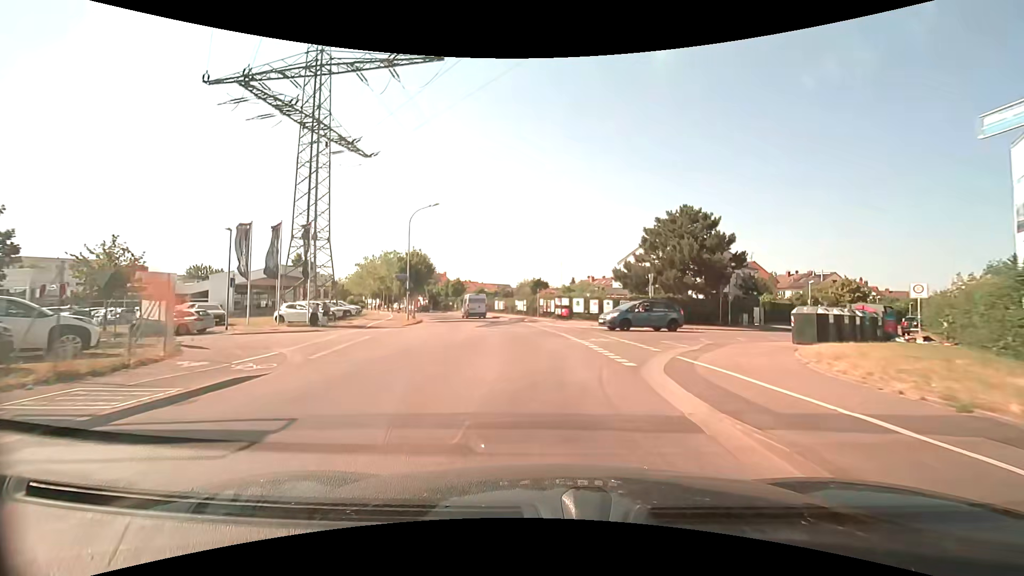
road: tertiary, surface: asphalt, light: Day
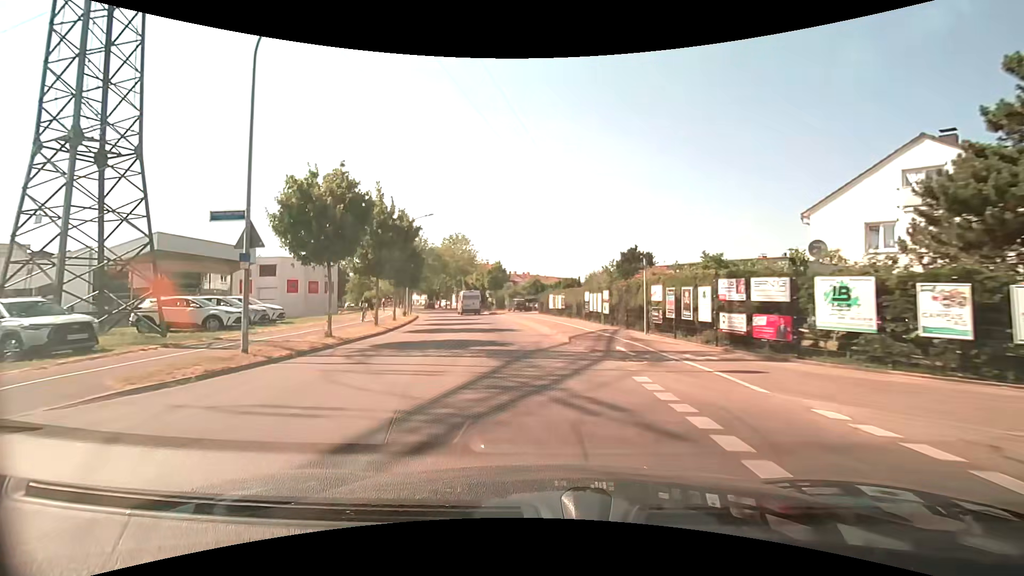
(-1.4, +27.5) m; -7°
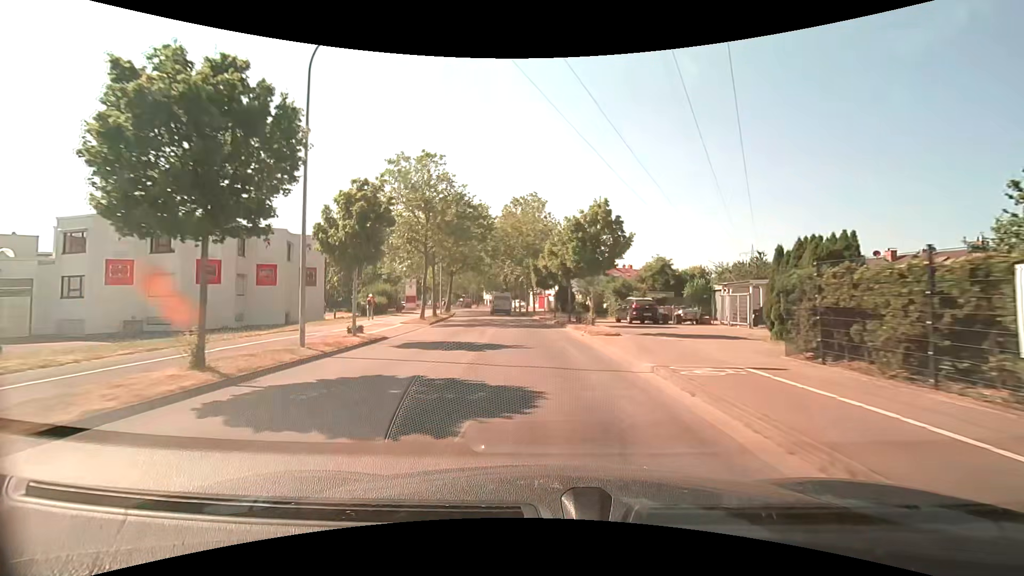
(-3.4, +32.5) m; -11°
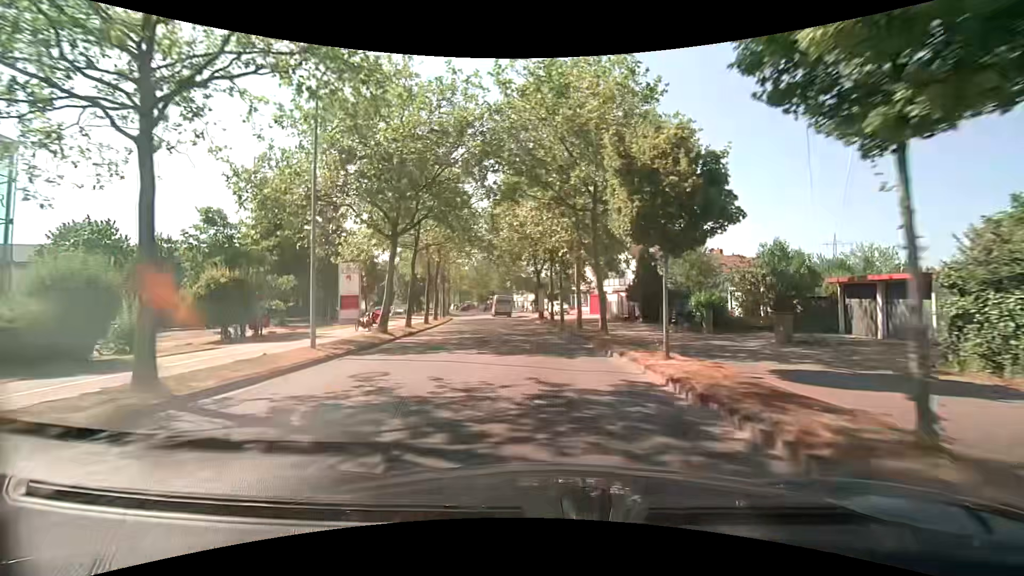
(-1.4, +32.2) m; -4°
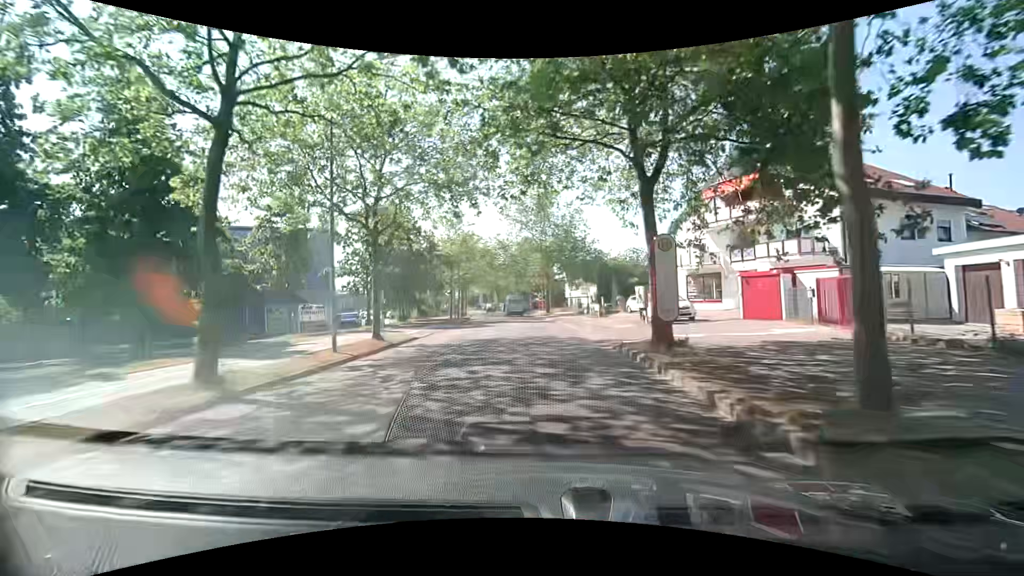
(-1.7, +32.5) m; -6°
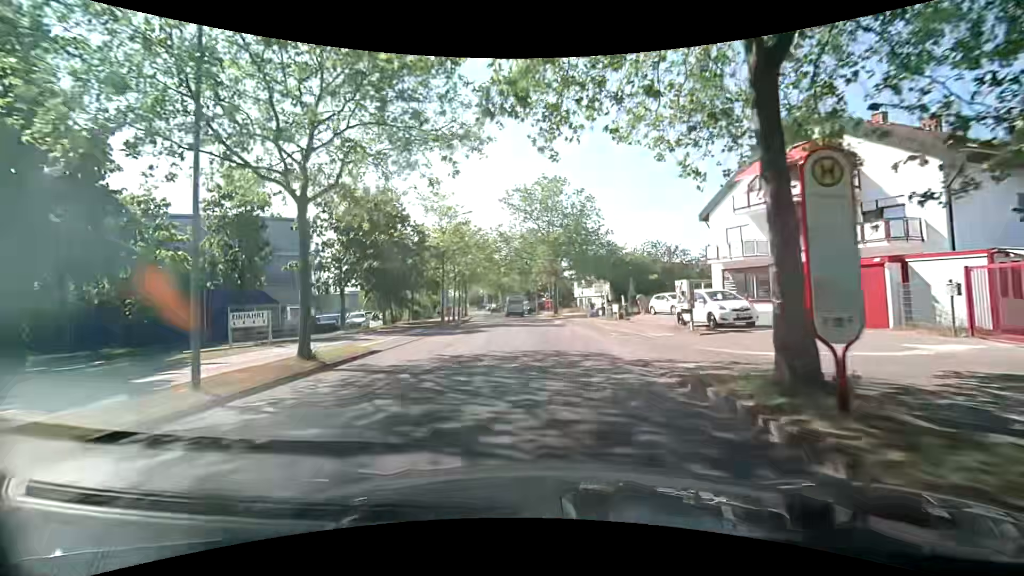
(0.0, +6.4) m; -1°
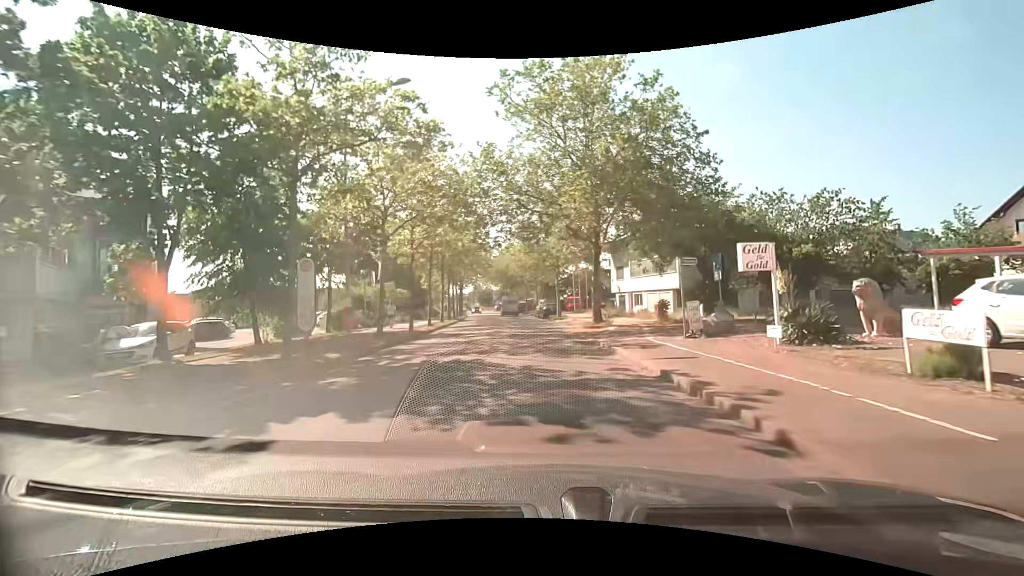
(-0.7, +24.6) m; -2°
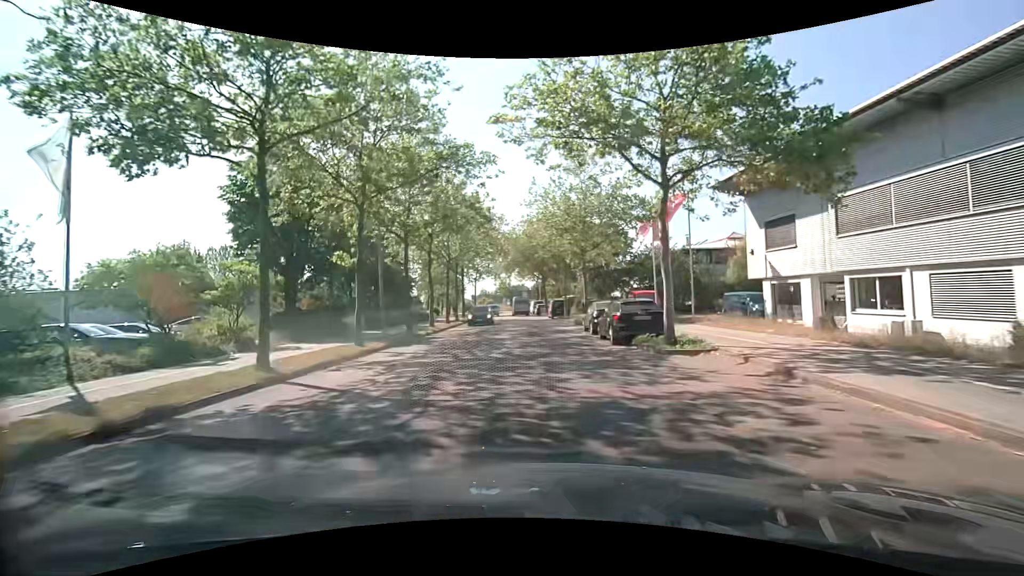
(-0.9, +29.3) m; -4°
(0, +10) (0, +20) (-1, +30) (-2, +40) (-2, +50) (-3, +60) (-4, +70) (-5, +80) (-6, +90) (-7, +100) m
